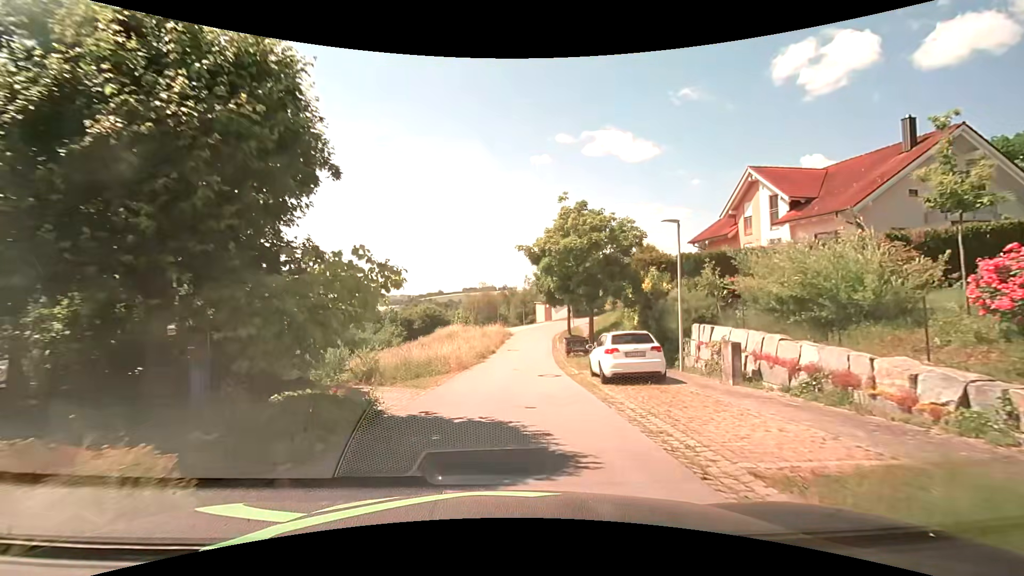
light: Day
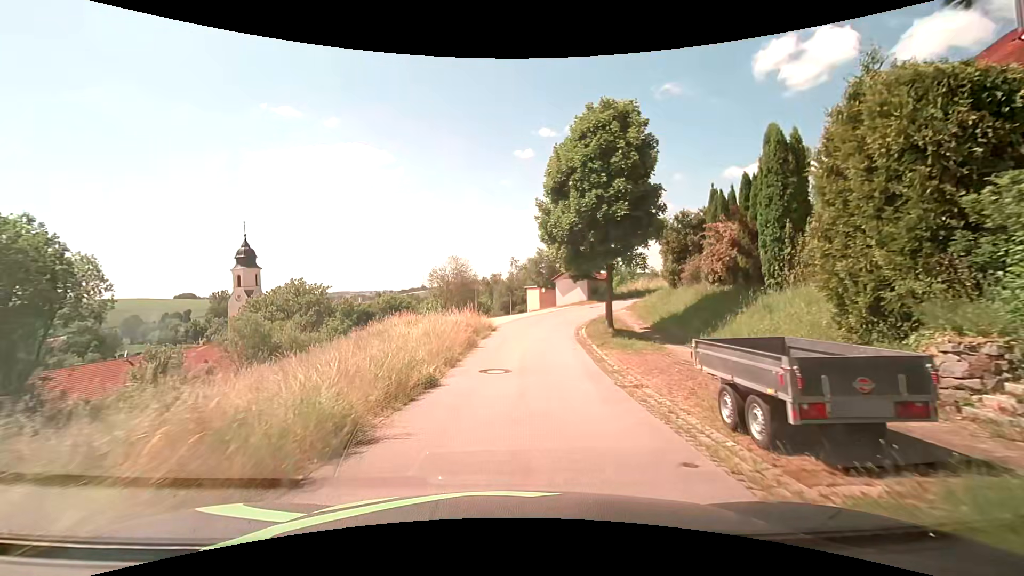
(+0.2, +22.0) m; +2°
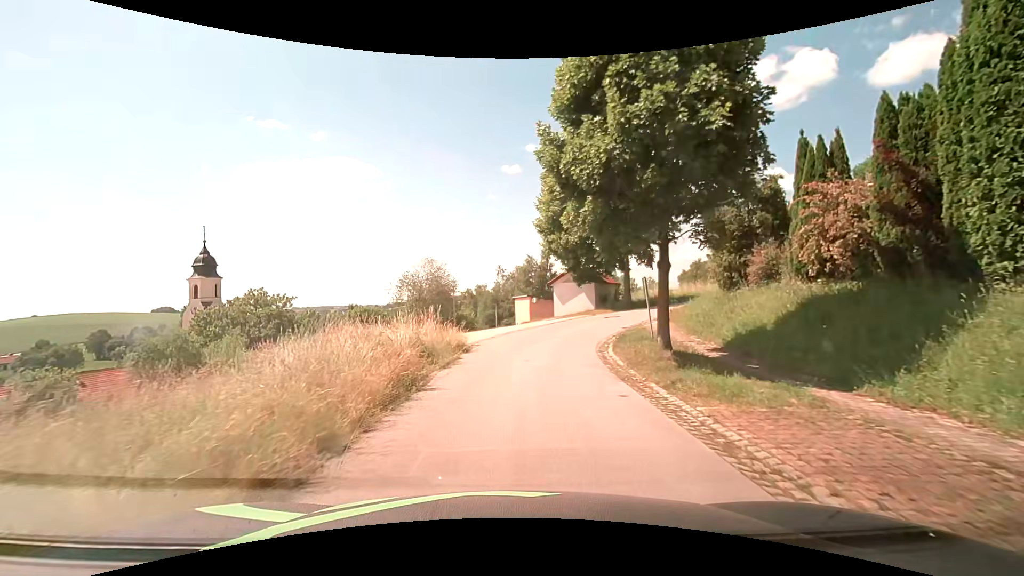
(+0.2, +9.1) m; +1°
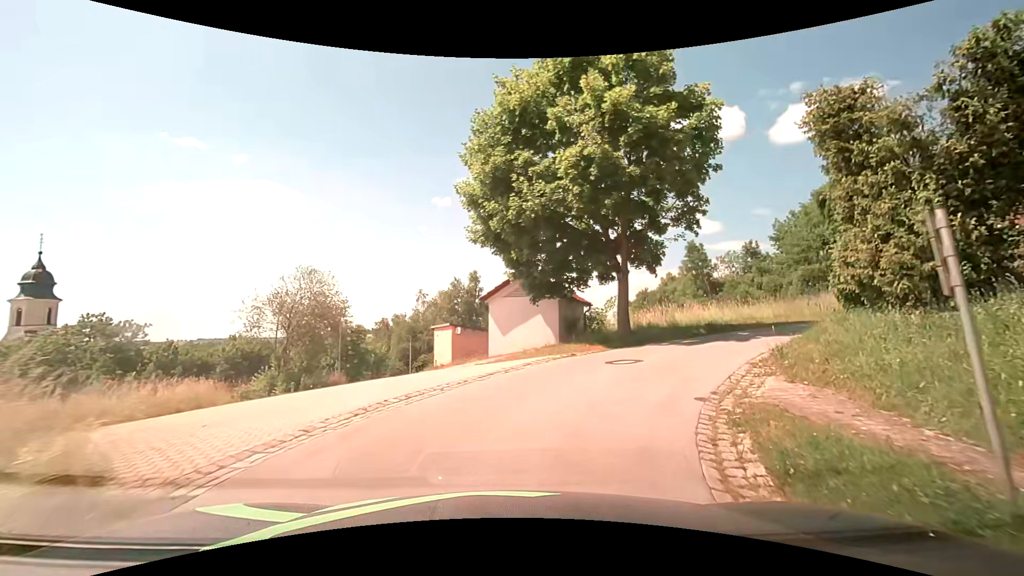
(+0.8, +12.9) m; +8°
